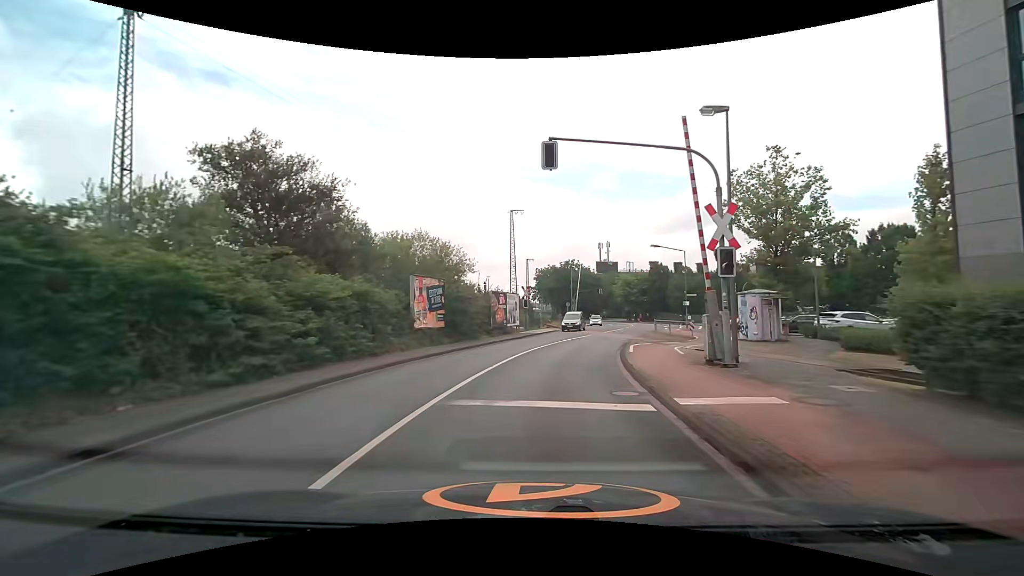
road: unclassified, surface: asphalt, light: Day
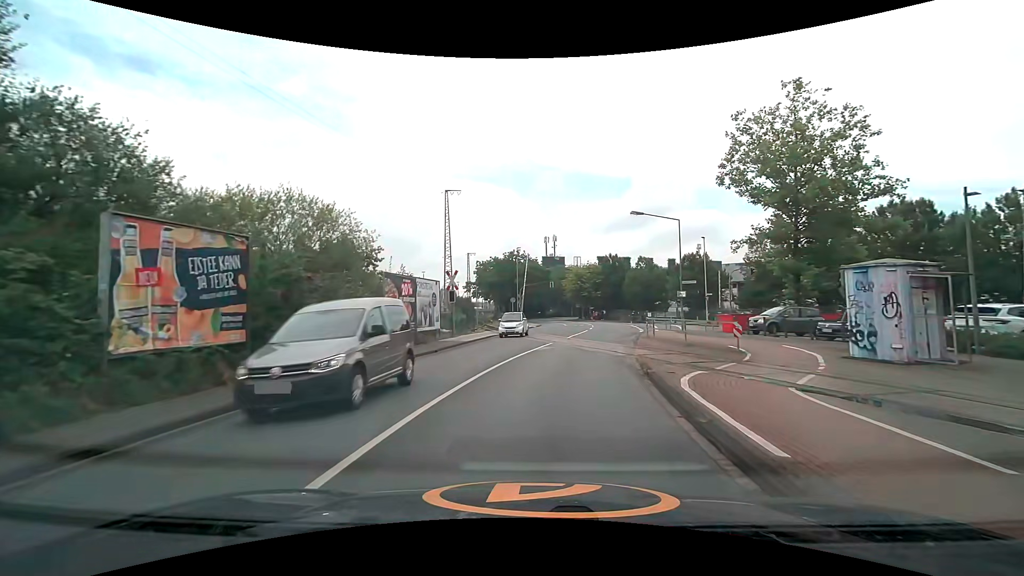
(+0.7, +14.2) m; +6°
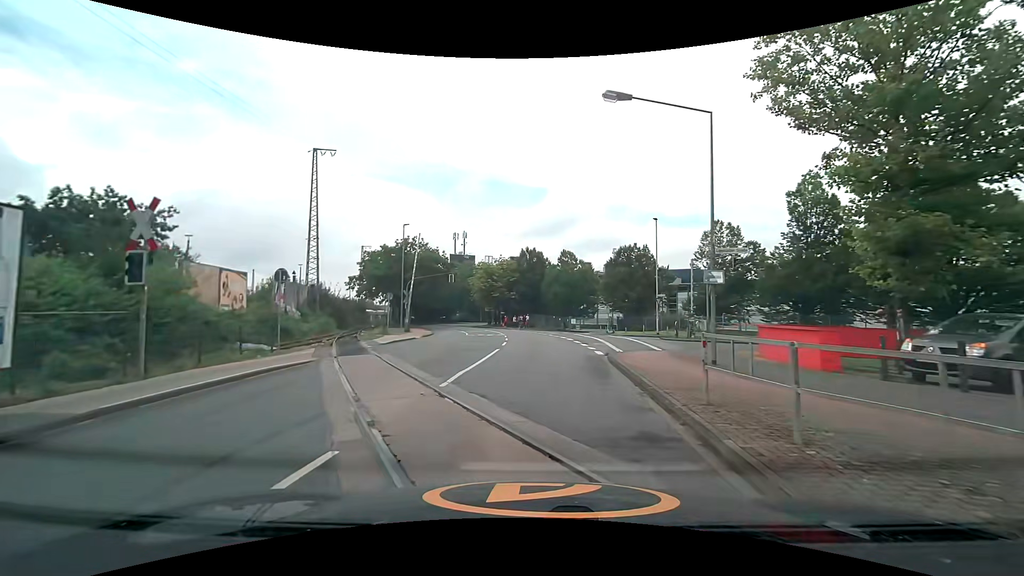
(+1.8, +17.9) m; +10°
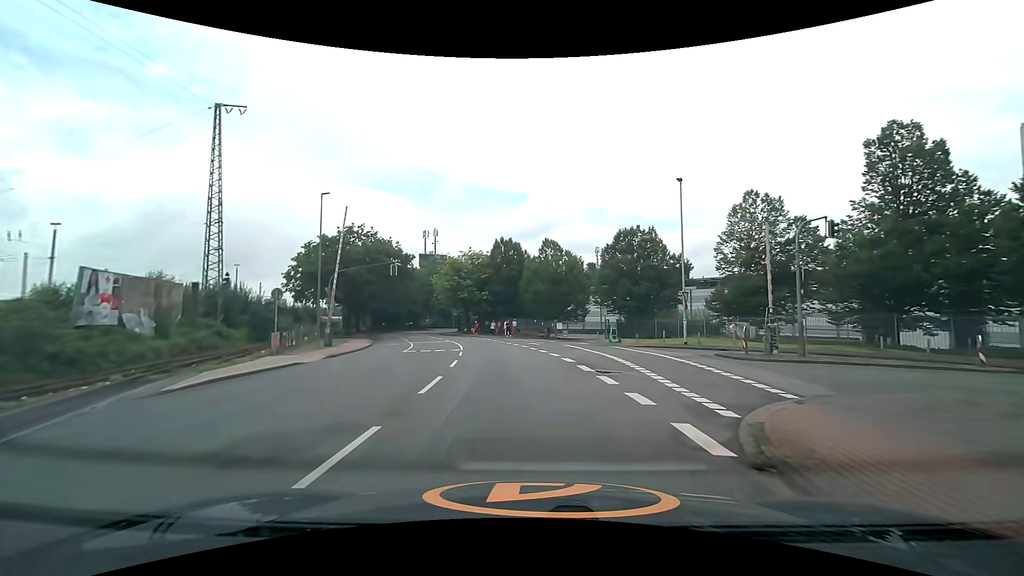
(+0.5, +14.0) m; +3°
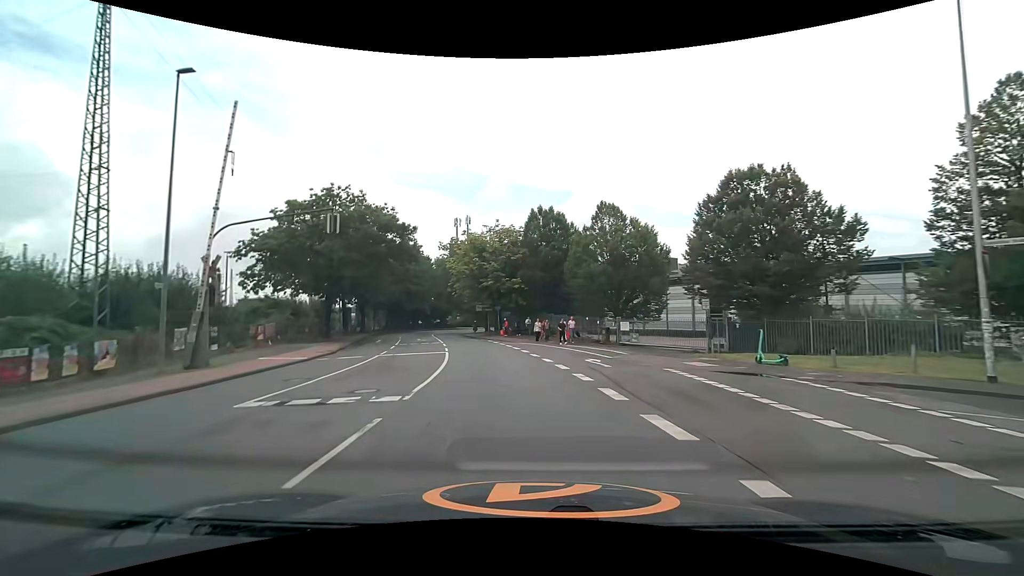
(-0.5, +17.7) m; -5°
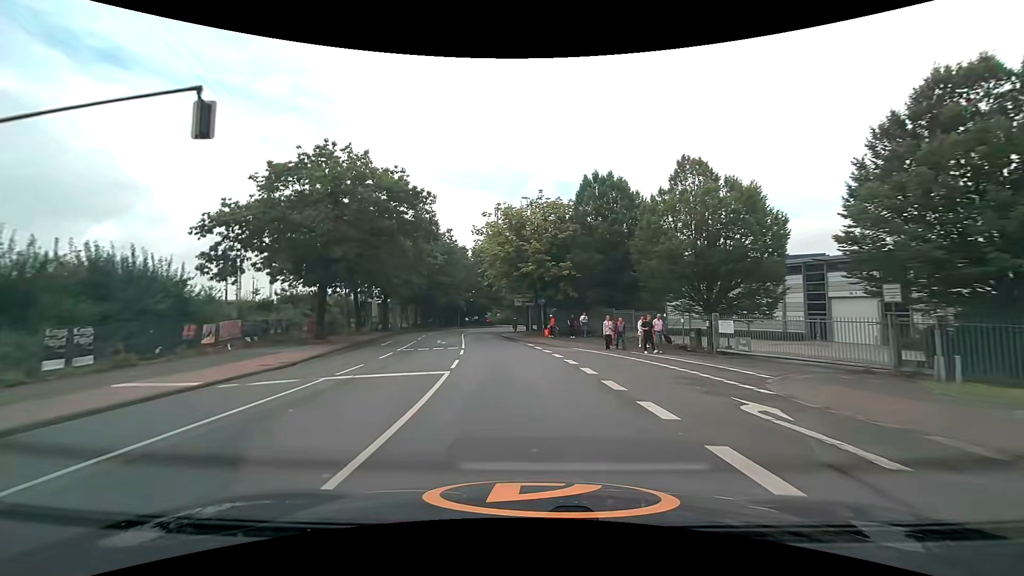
(-0.4, +10.7) m; -5°
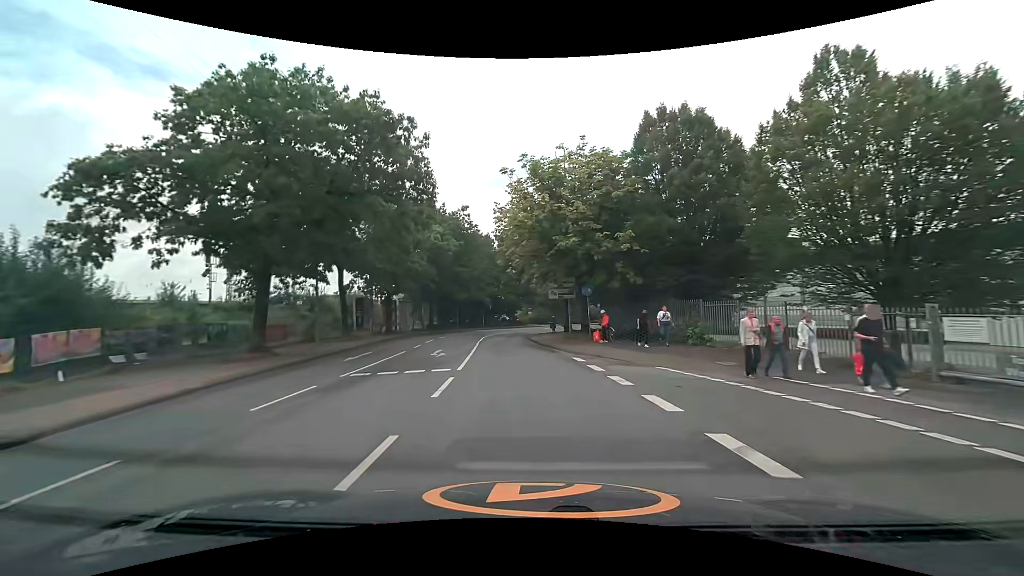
(-0.3, +11.5) m; -3°
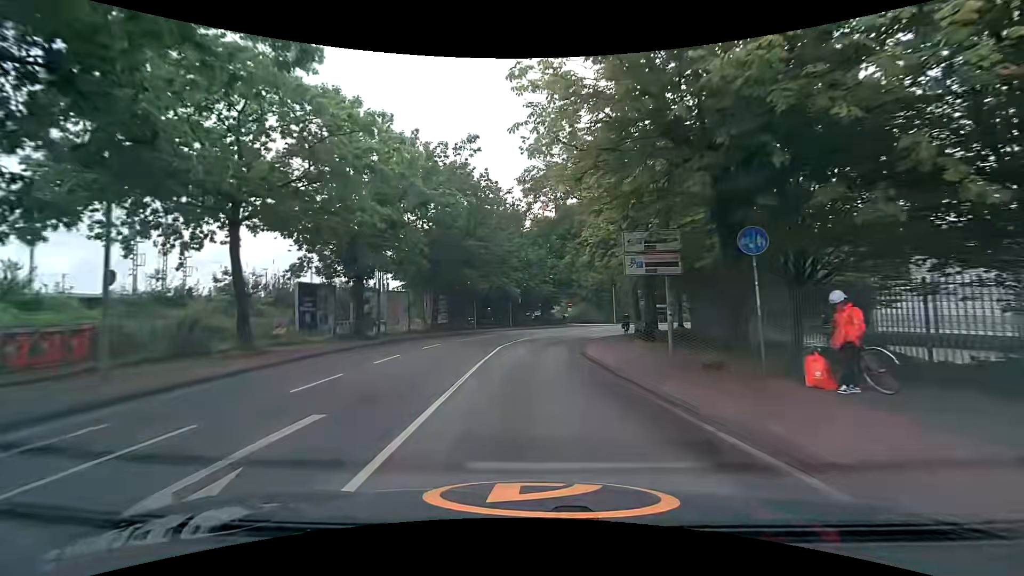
(-0.6, +16.9) m; -4°
(0, +10) (0, +20) (+1, +30) (+4, +40) (+7, +49) (+12, +58) (+18, +65) (+25, +73) (+33, +79) (+41, +85) m
